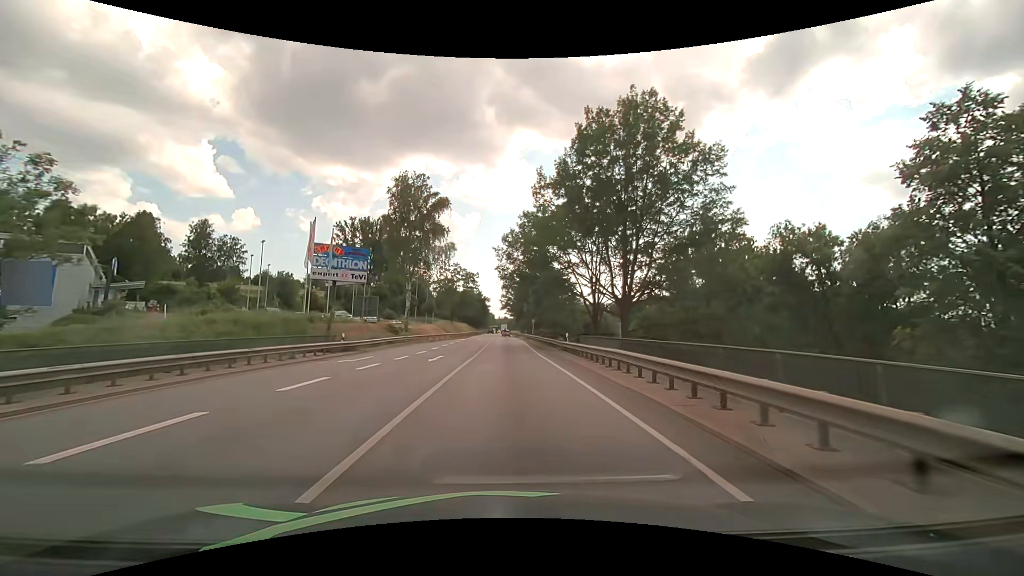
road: primary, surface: asphalt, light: Day
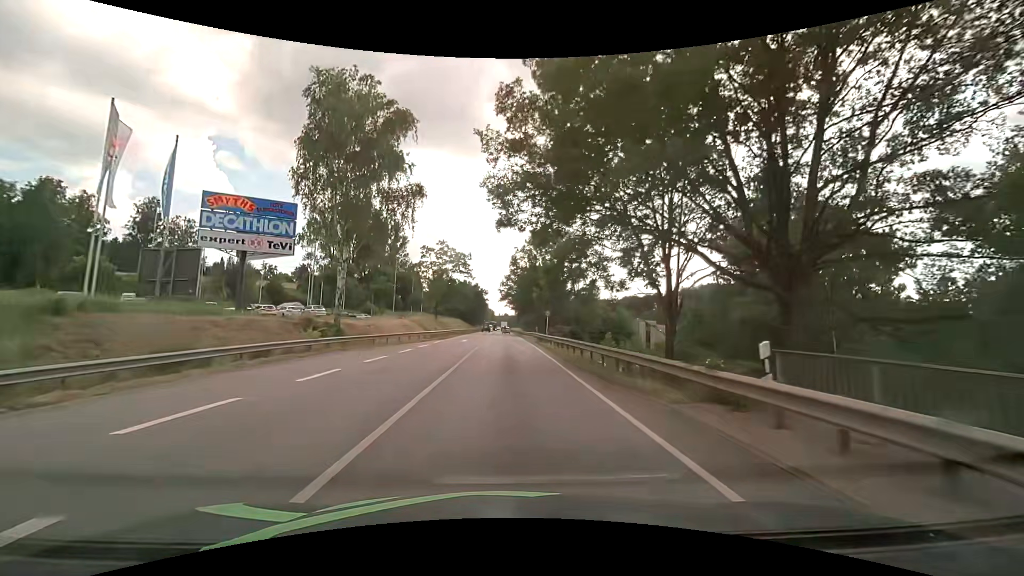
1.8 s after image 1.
(0.0, +22.9) m; 0°
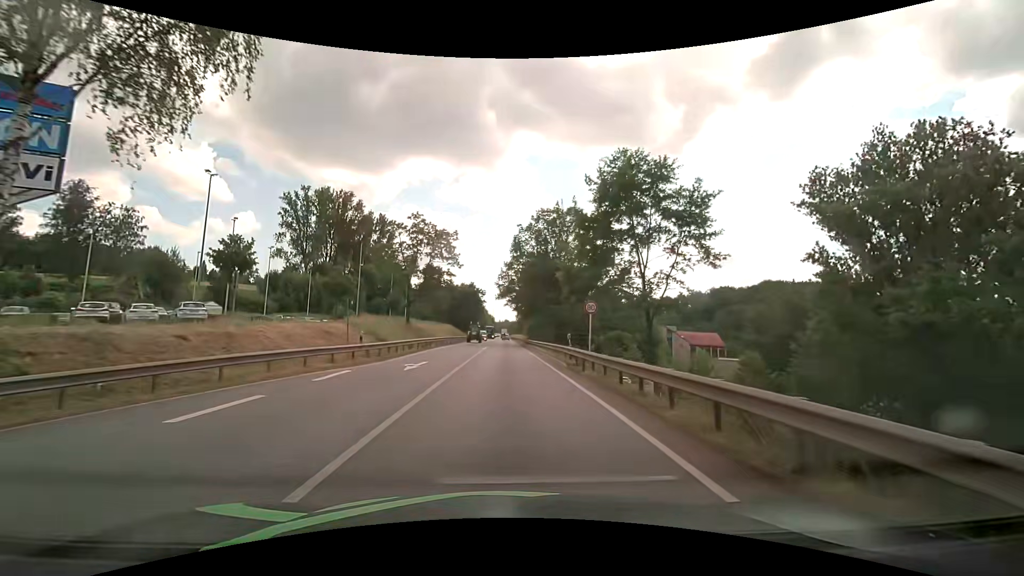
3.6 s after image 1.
(+0.1, +22.9) m; 0°
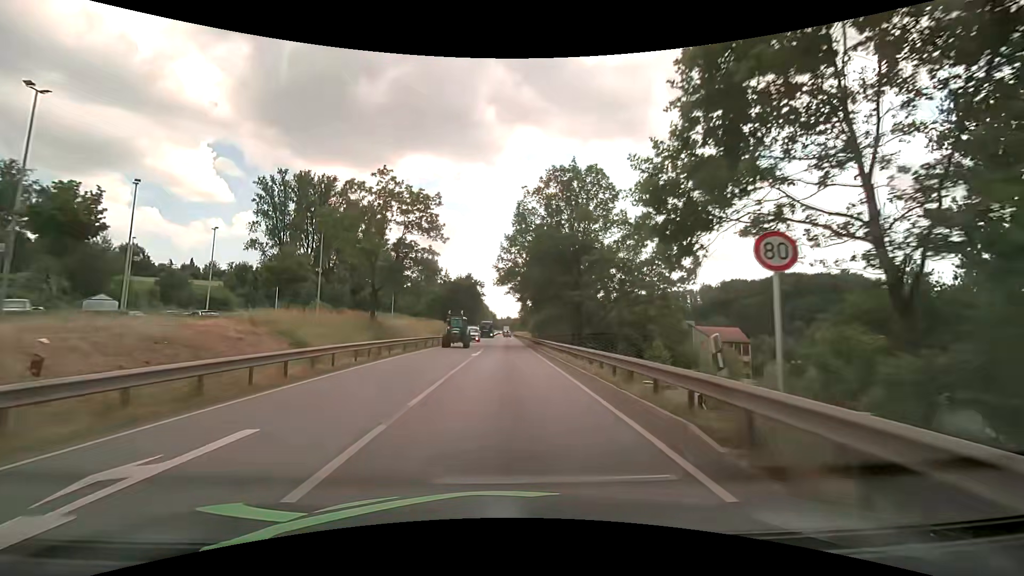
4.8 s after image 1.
(0.0, +15.2) m; 0°
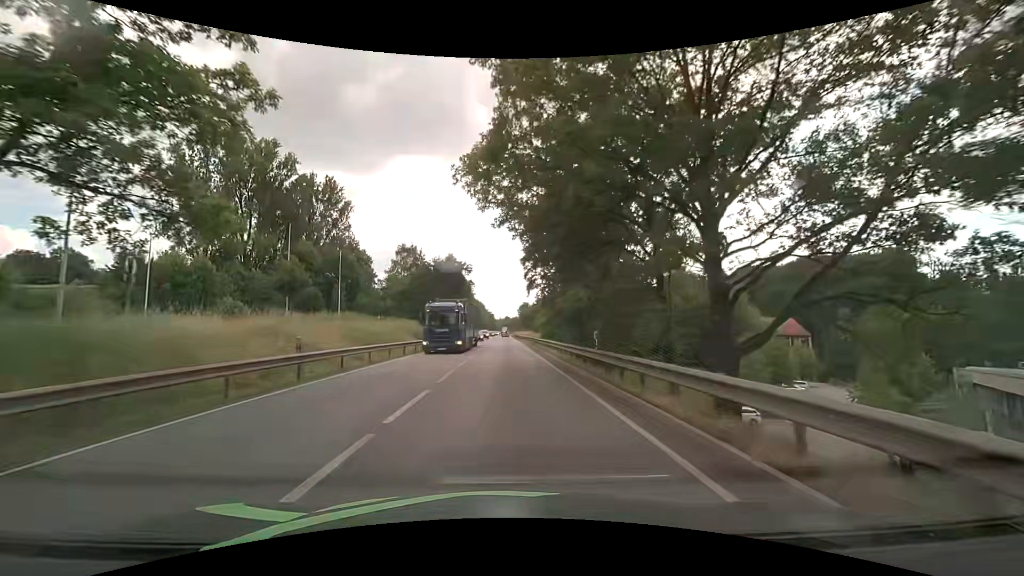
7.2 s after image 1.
(0.0, +31.5) m; 0°
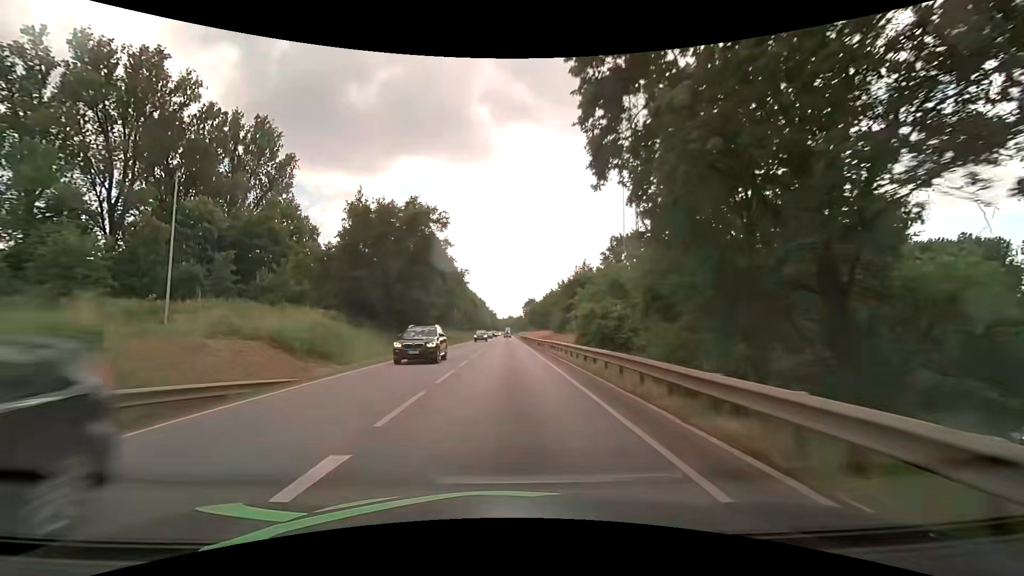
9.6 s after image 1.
(-0.2, +36.8) m; -1°
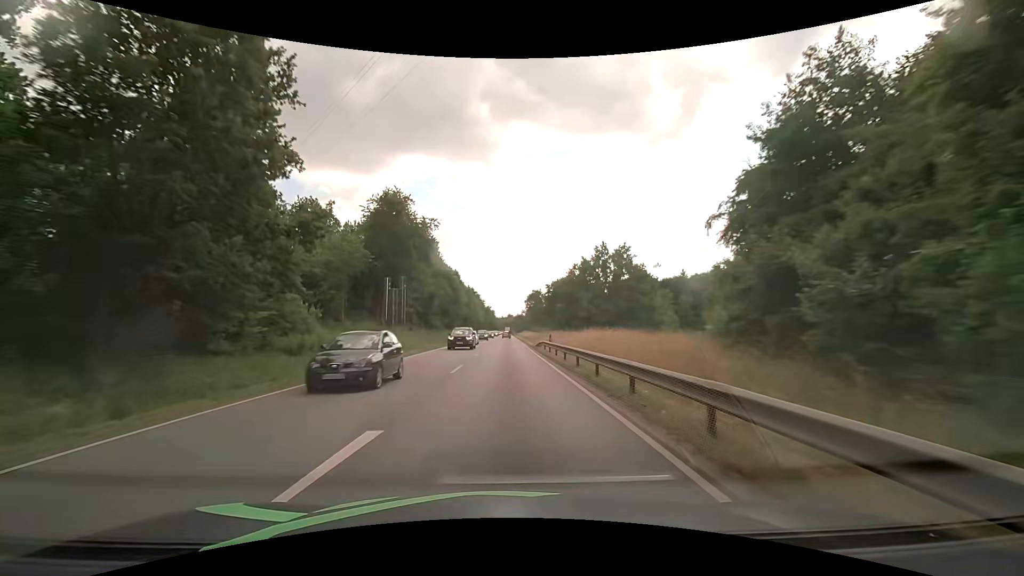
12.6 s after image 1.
(+0.1, +53.5) m; 0°
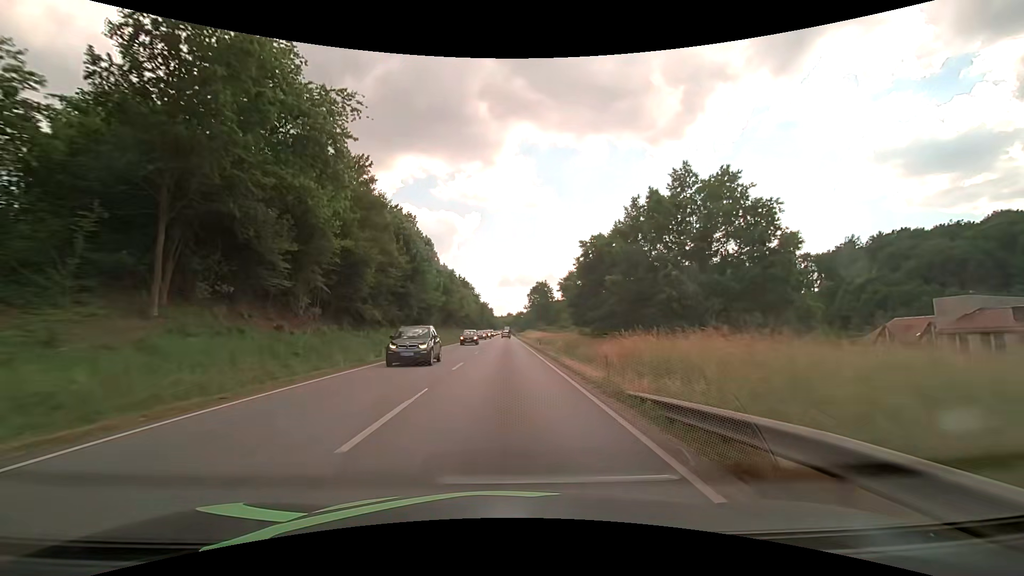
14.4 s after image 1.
(0.0, +34.9) m; 0°
(0, +10) (0, +20) (0, +30) (0, +40) (0, +50) (0, +60) (0, +70) (0, +80) (0, +90) (0, +100) m
